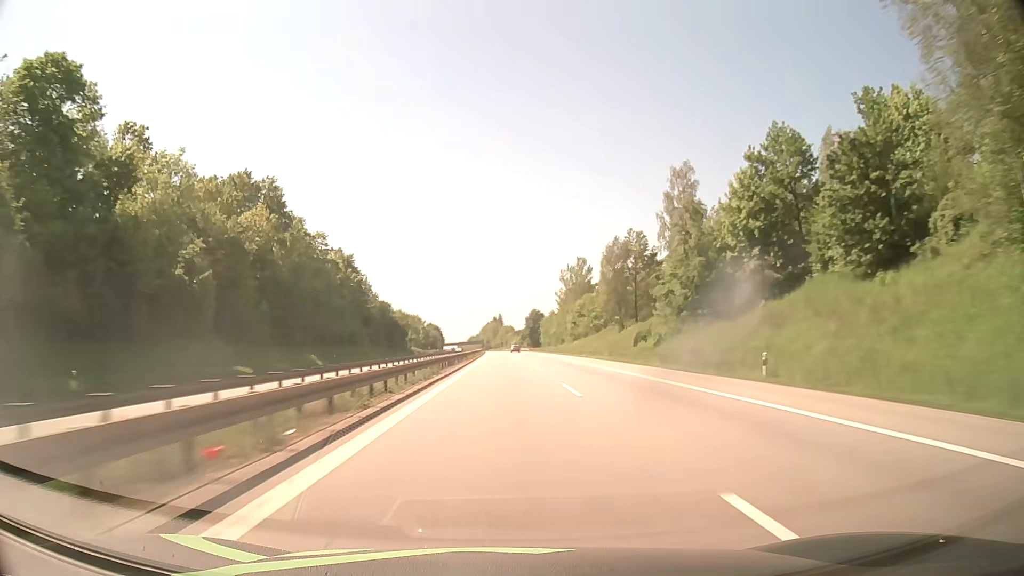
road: motorway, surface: asphalt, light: Day
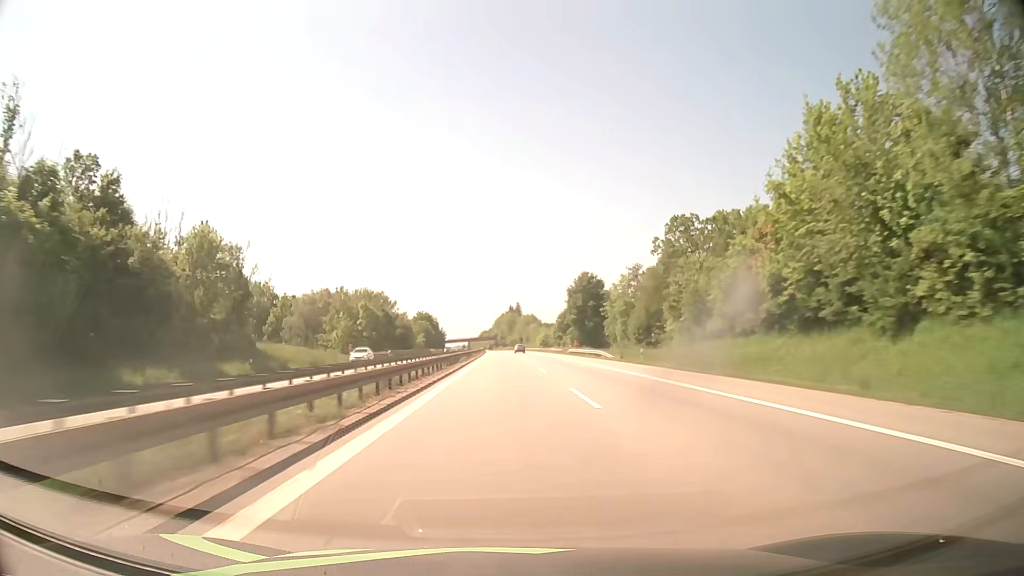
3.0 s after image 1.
(-1.8, +127.3) m; -1°
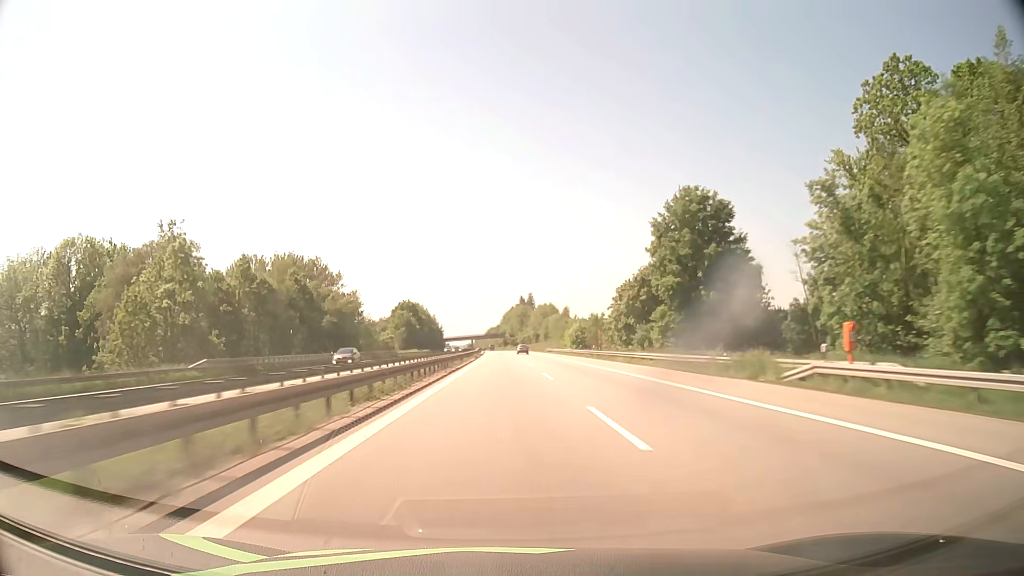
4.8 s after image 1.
(-0.5, +76.4) m; -1°
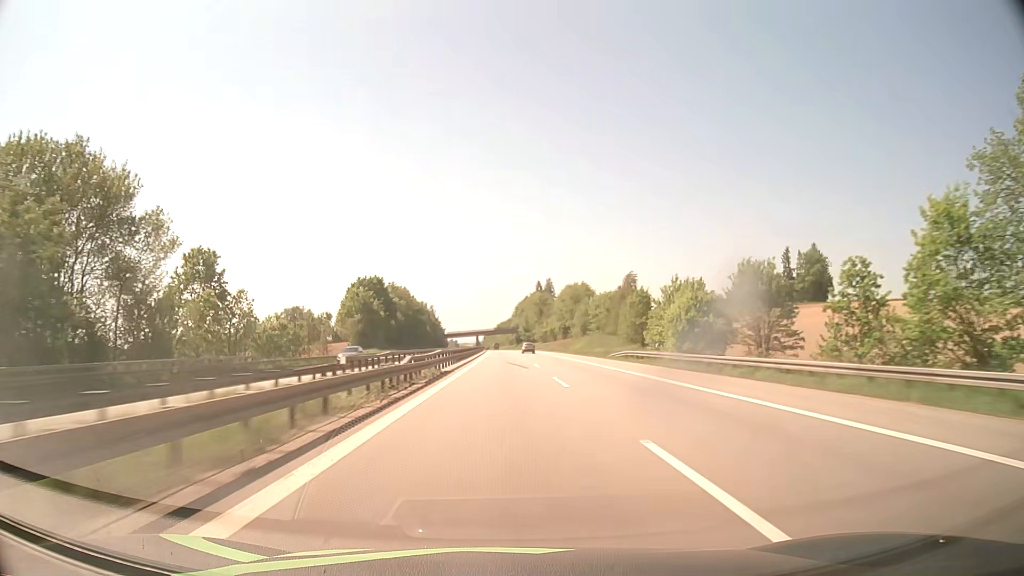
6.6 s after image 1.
(-0.8, +76.4) m; -1°
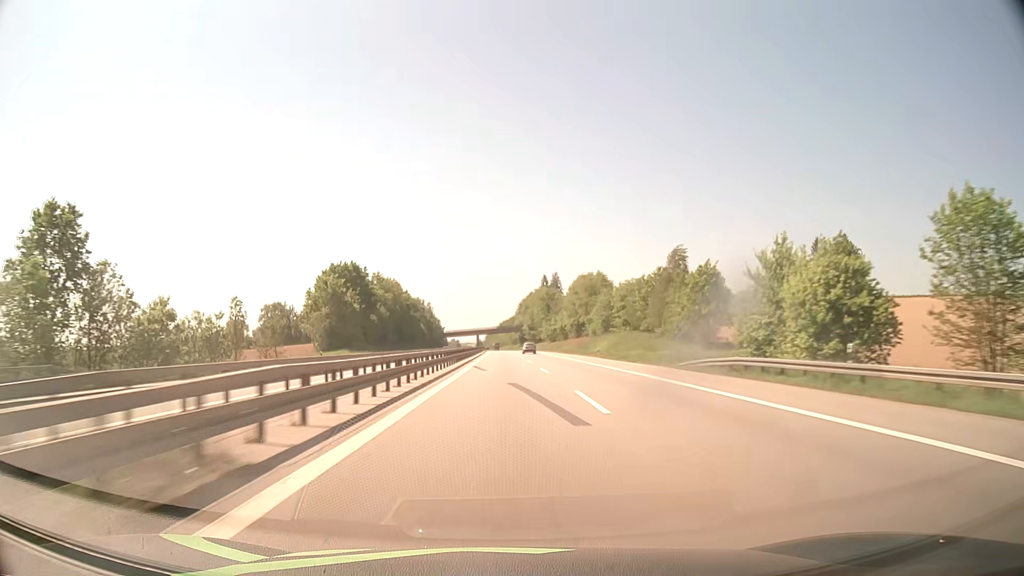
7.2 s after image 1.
(-0.1, +25.5) m; 0°
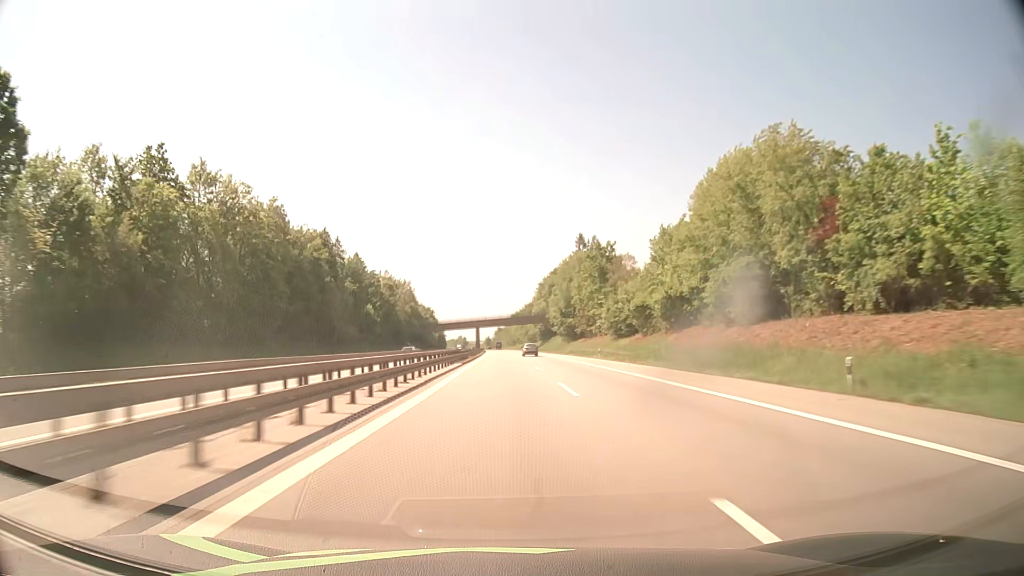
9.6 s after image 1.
(-0.8, +101.8) m; -1°
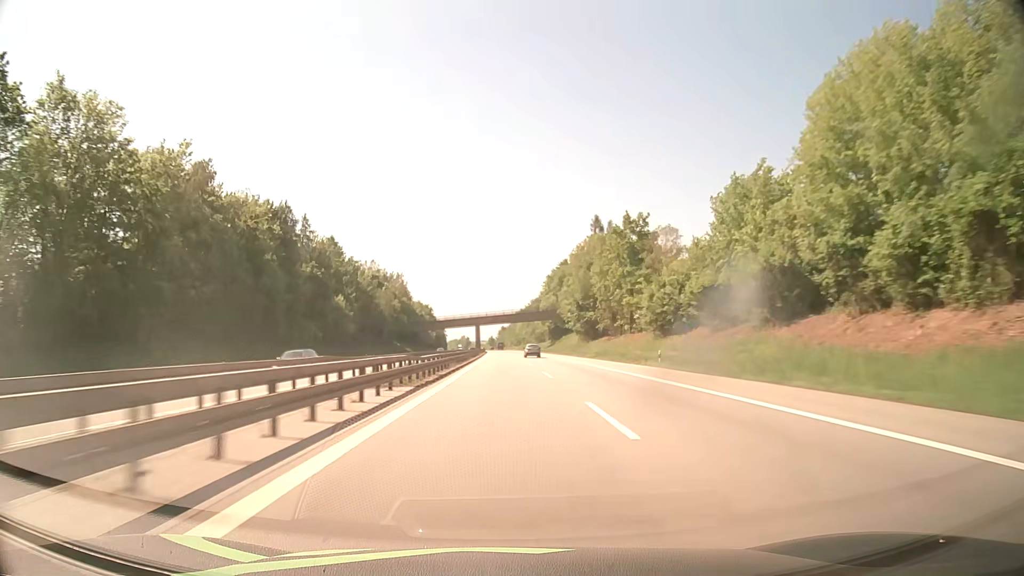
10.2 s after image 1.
(-0.1, +25.5) m; 0°
